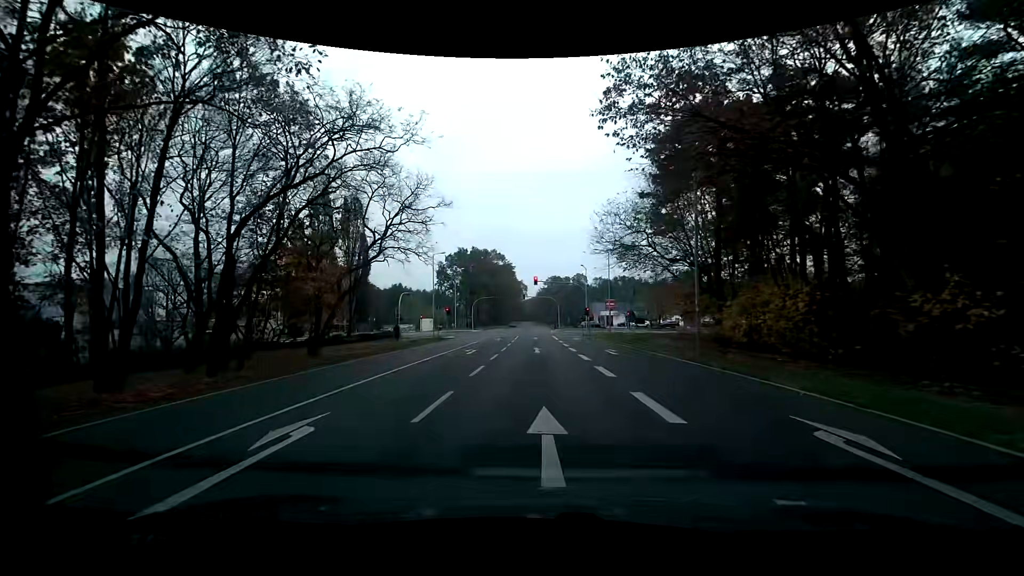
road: primary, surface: asphalt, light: Day
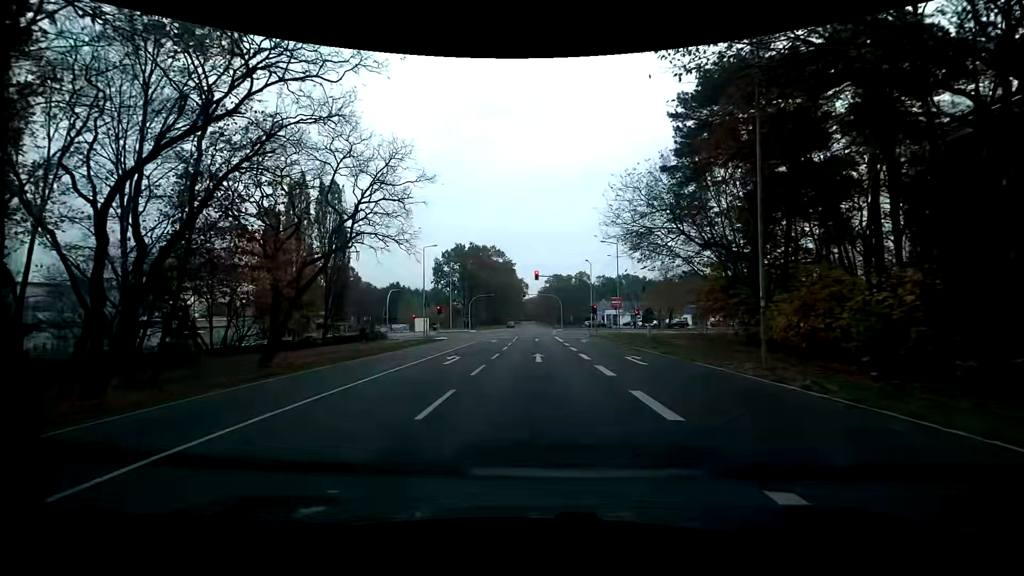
(-0.1, +5.9) m; 0°
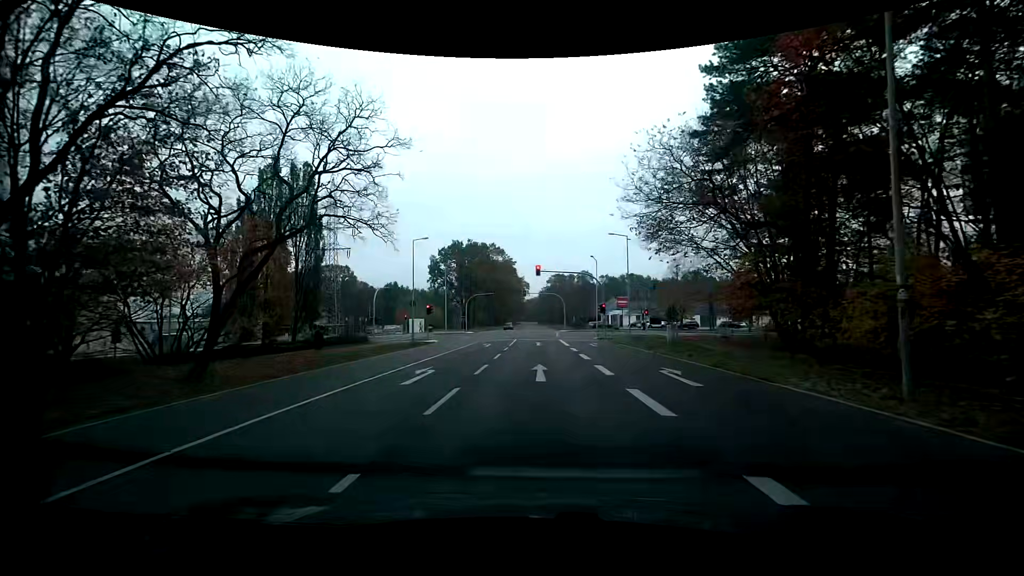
(-0.1, +5.5) m; -1°
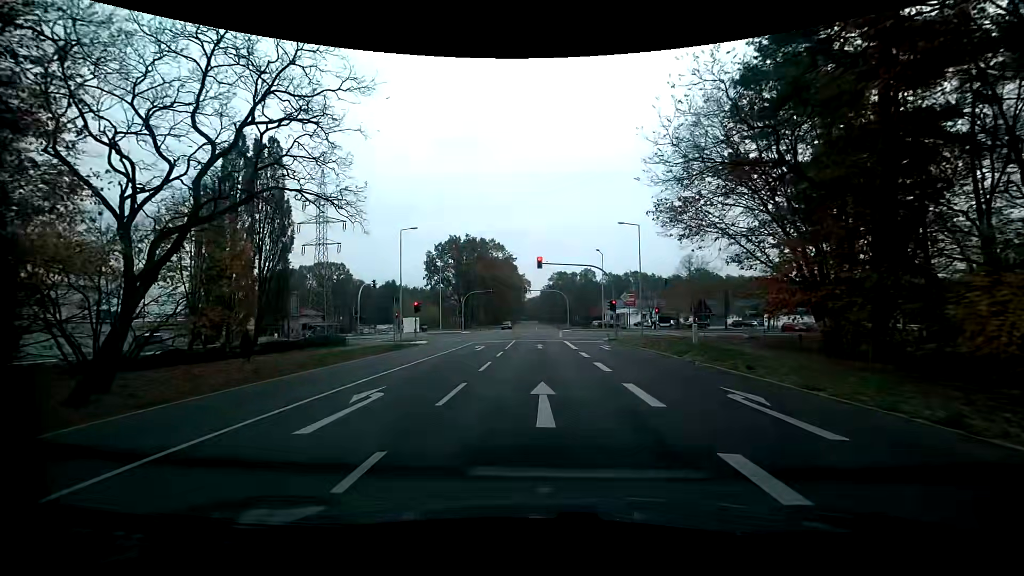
(0.0, +5.3) m; -1°
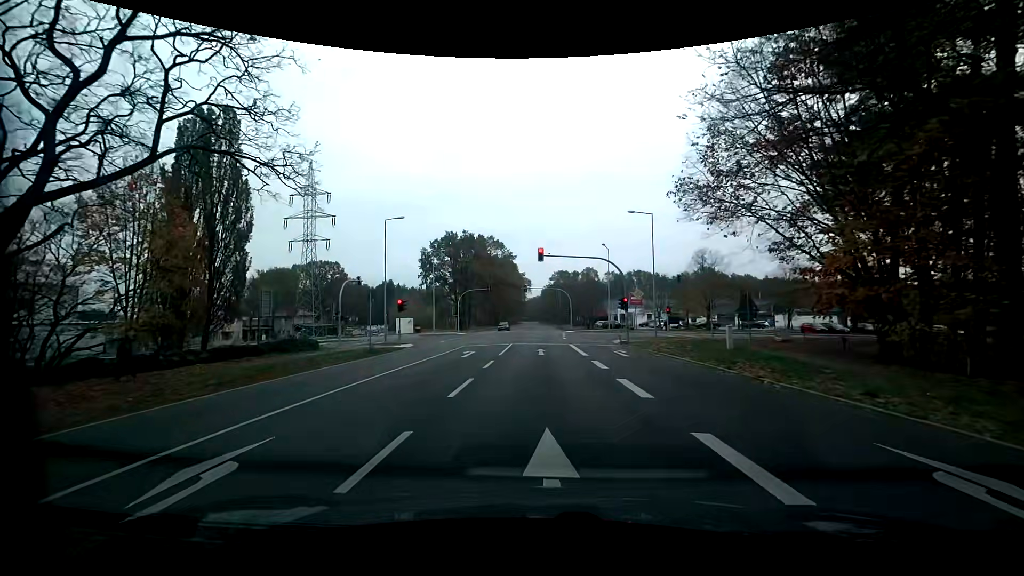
(+0.1, +5.0) m; +1°
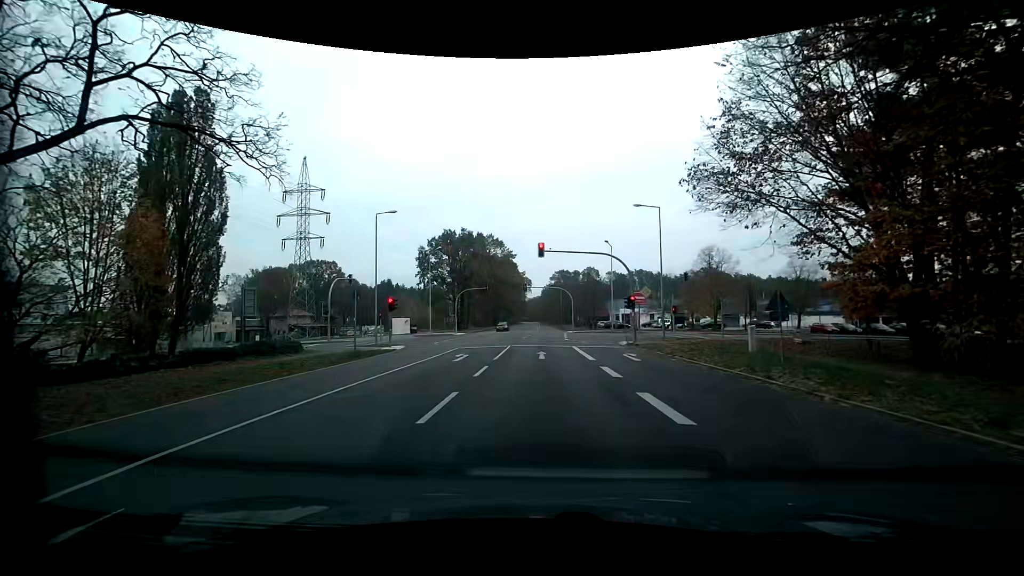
(0.0, +2.4) m; -2°
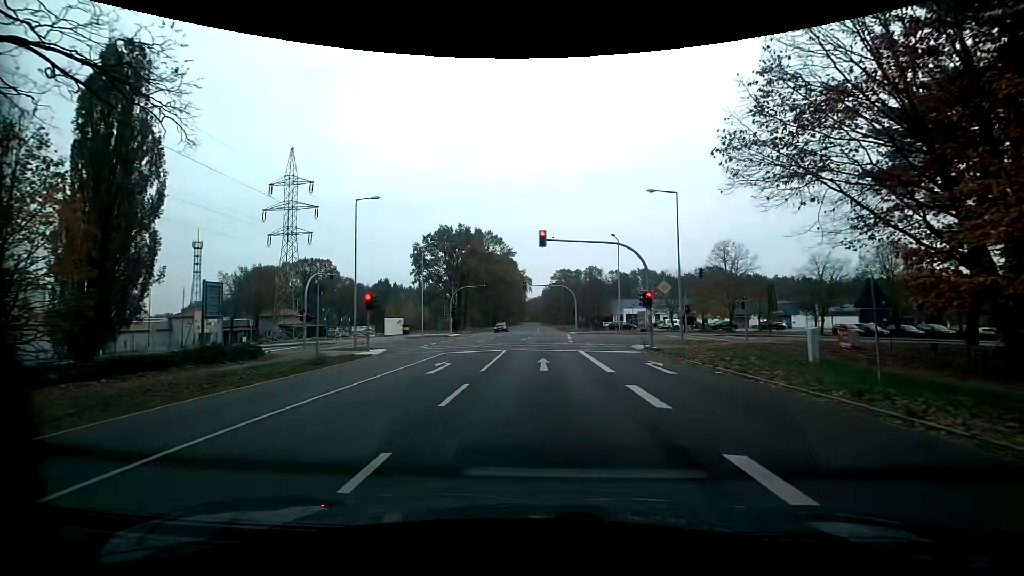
(+0.1, +4.6) m; +1°
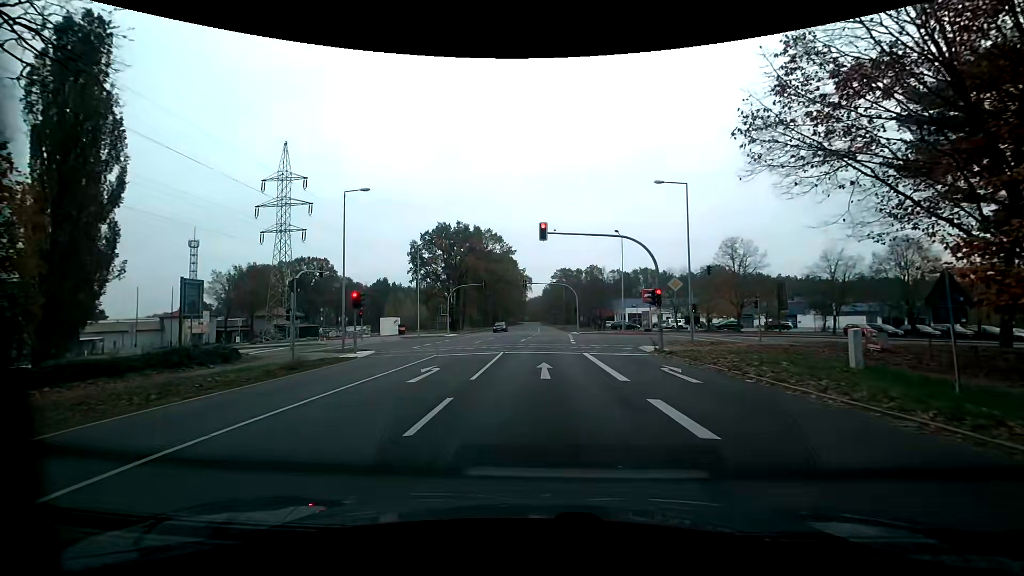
(0.0, +2.1) m; 0°
